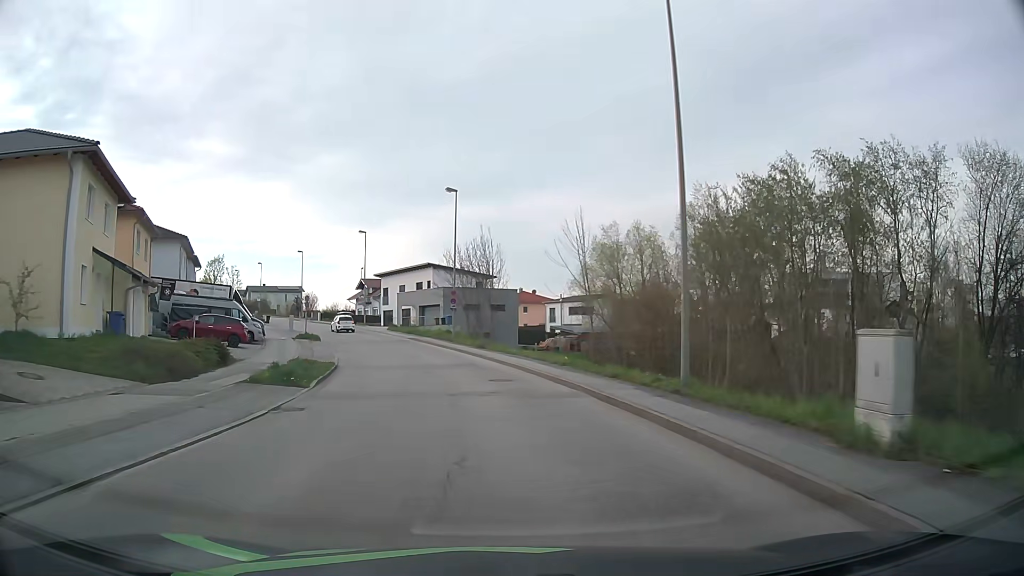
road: residential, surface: asphalt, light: Day
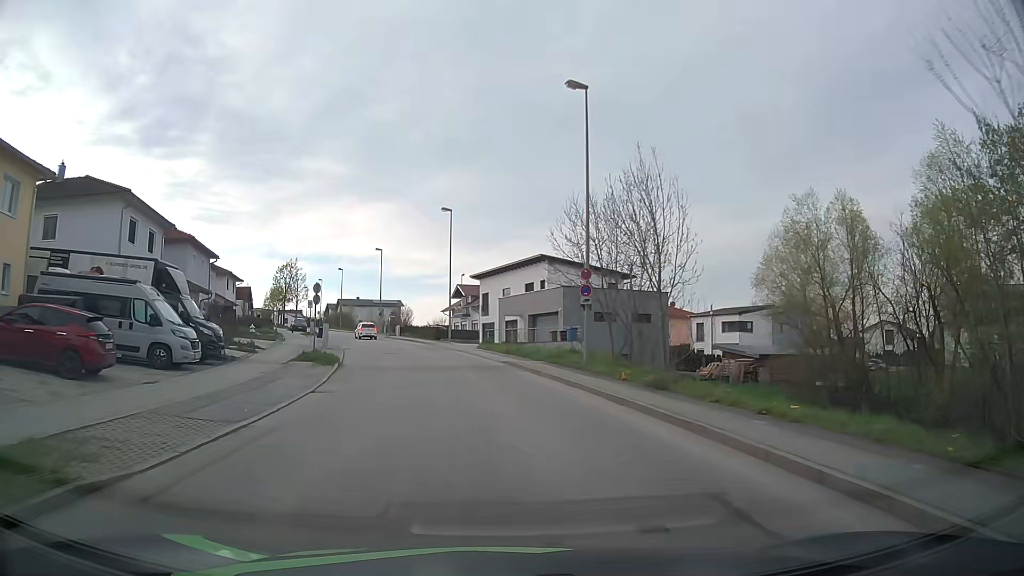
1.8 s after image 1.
(-1.9, +21.7) m; -10°
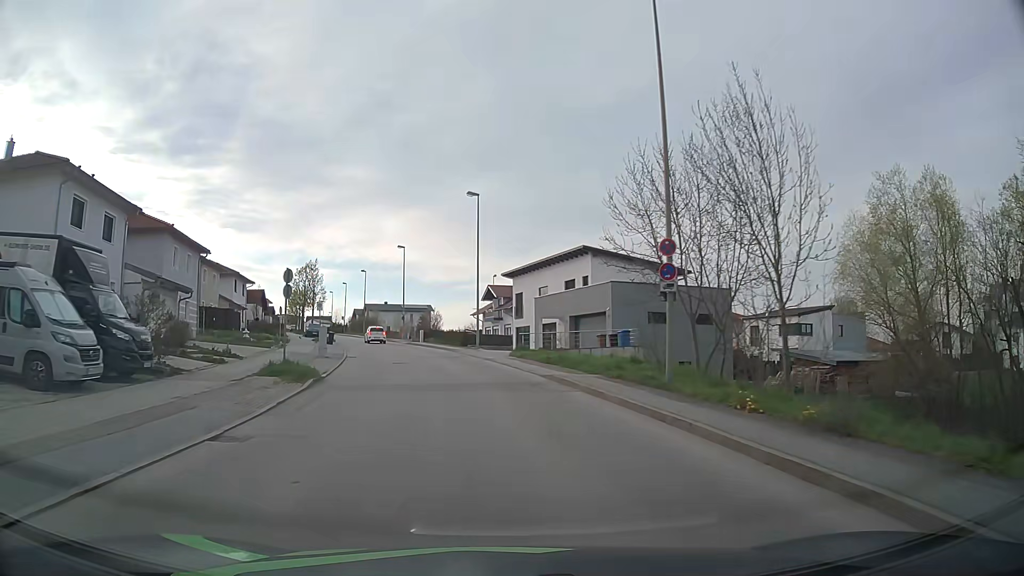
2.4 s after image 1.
(-0.2, +7.4) m; -3°
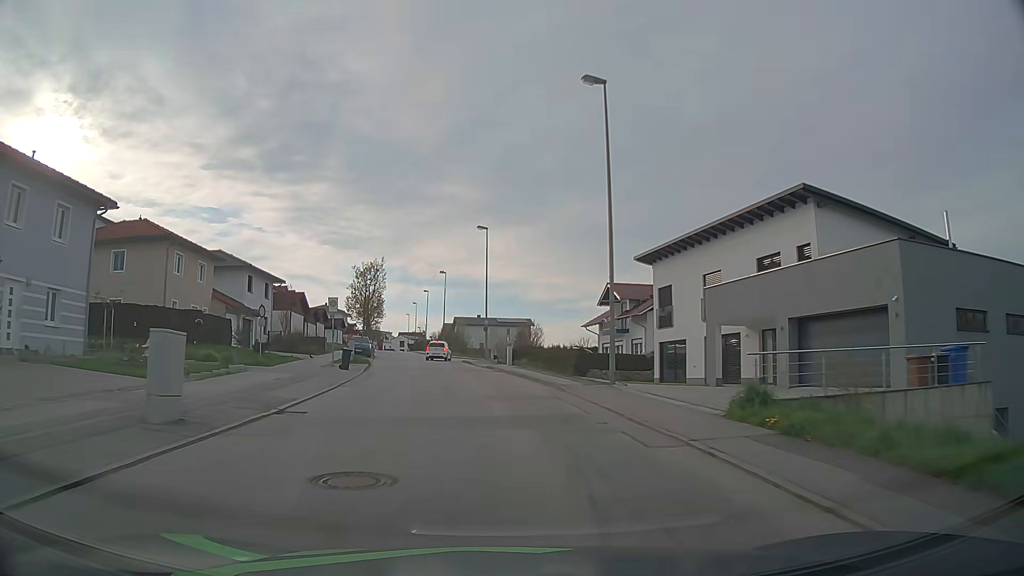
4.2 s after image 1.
(-1.8, +21.9) m; -9°
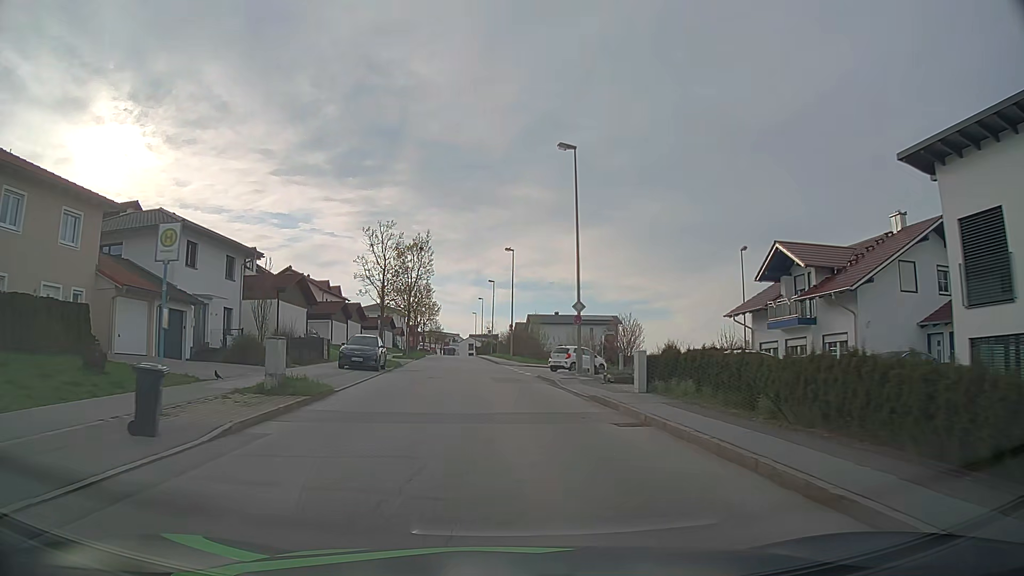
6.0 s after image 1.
(-1.1, +21.4) m; -6°
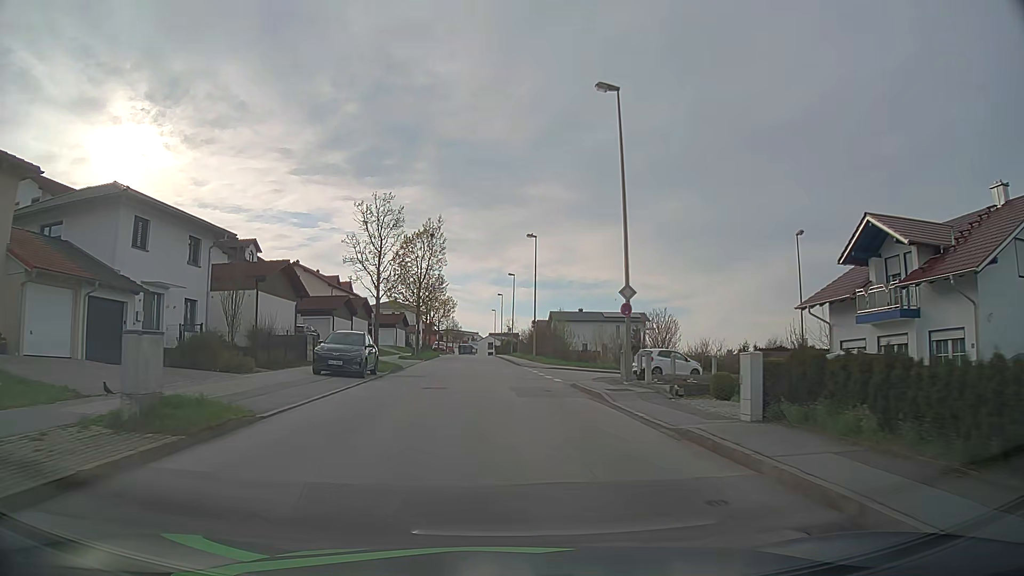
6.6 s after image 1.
(-0.1, +7.0) m; -2°
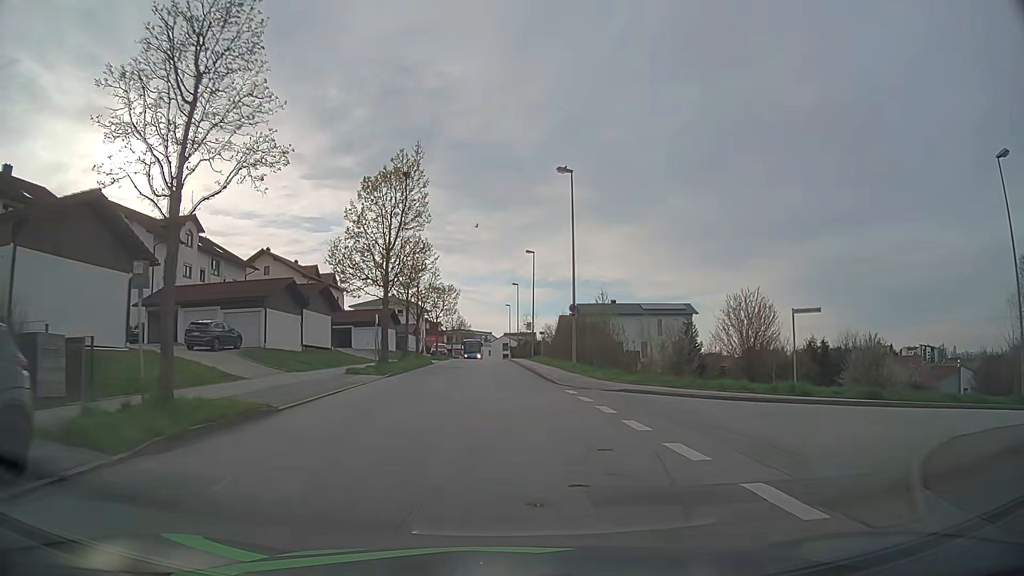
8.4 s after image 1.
(-0.2, +20.7) m; -1°
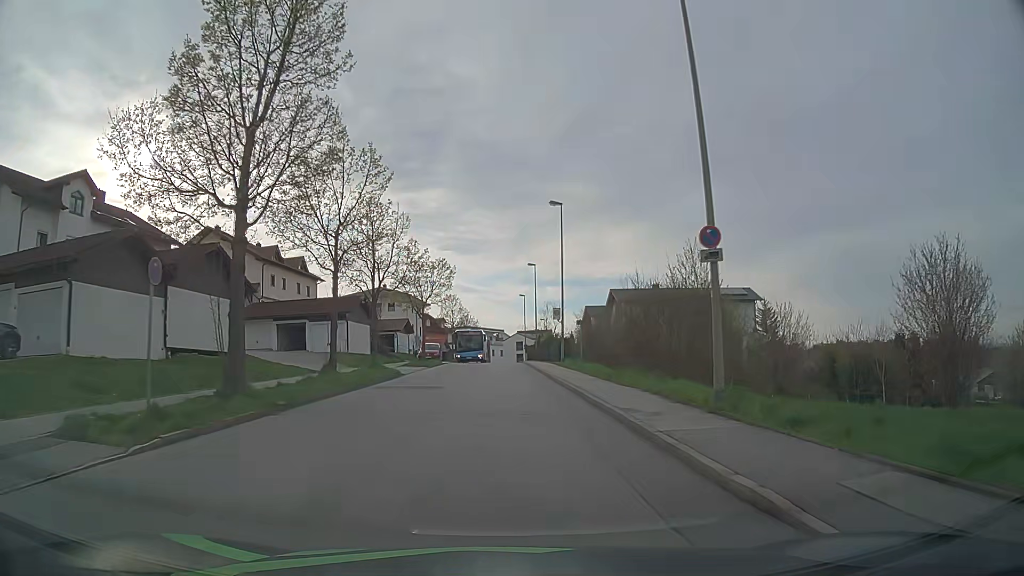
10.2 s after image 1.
(-0.1, +20.6) m; -1°
(0, +10) (0, +20) (0, +30) (0, +40) (0, +50) (0, +60) (-1, +70) (-1, +80) (-1, +90) (-1, +100) m
